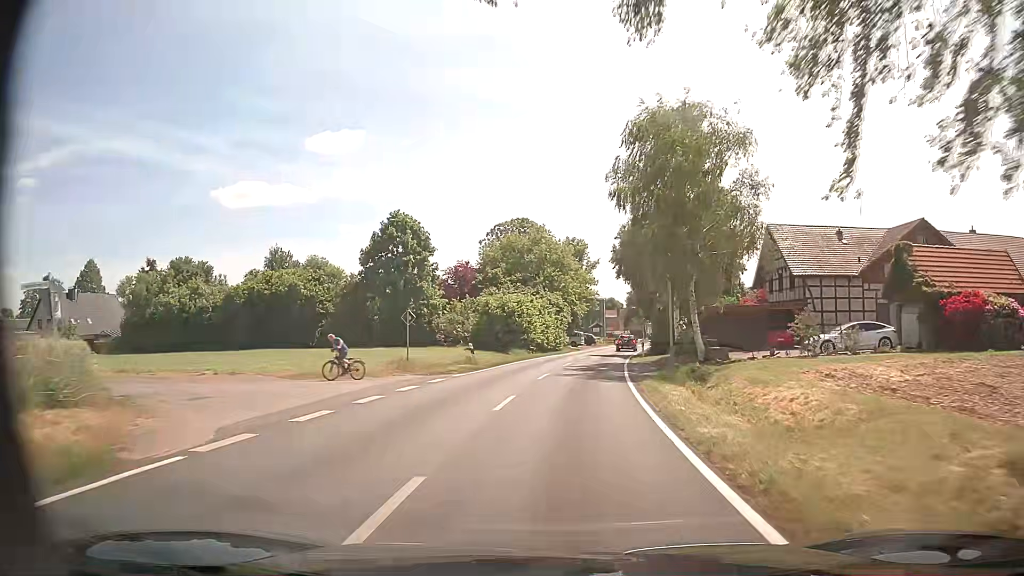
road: tertiary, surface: asphalt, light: Day
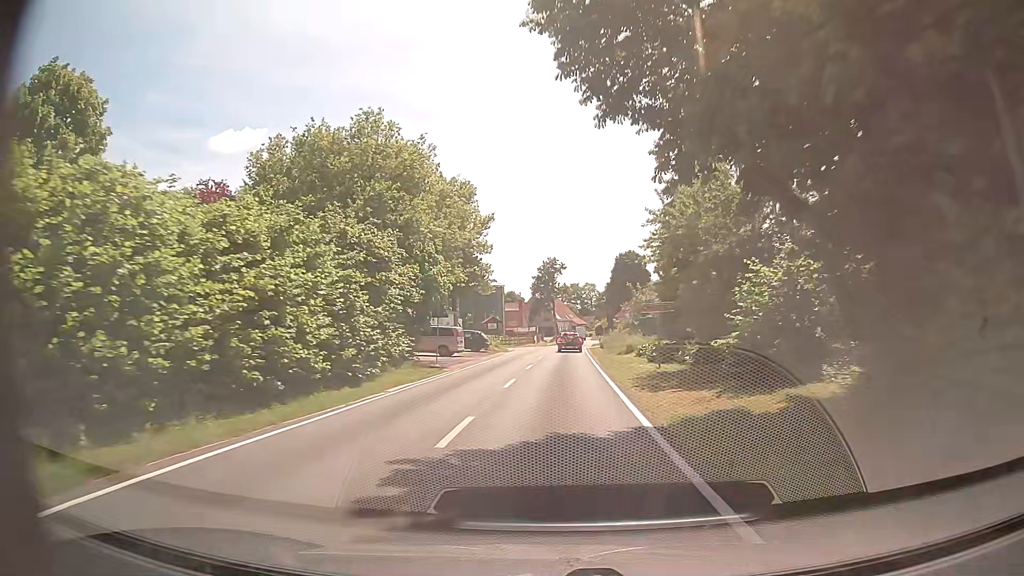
(+3.0, +39.8) m; +9°
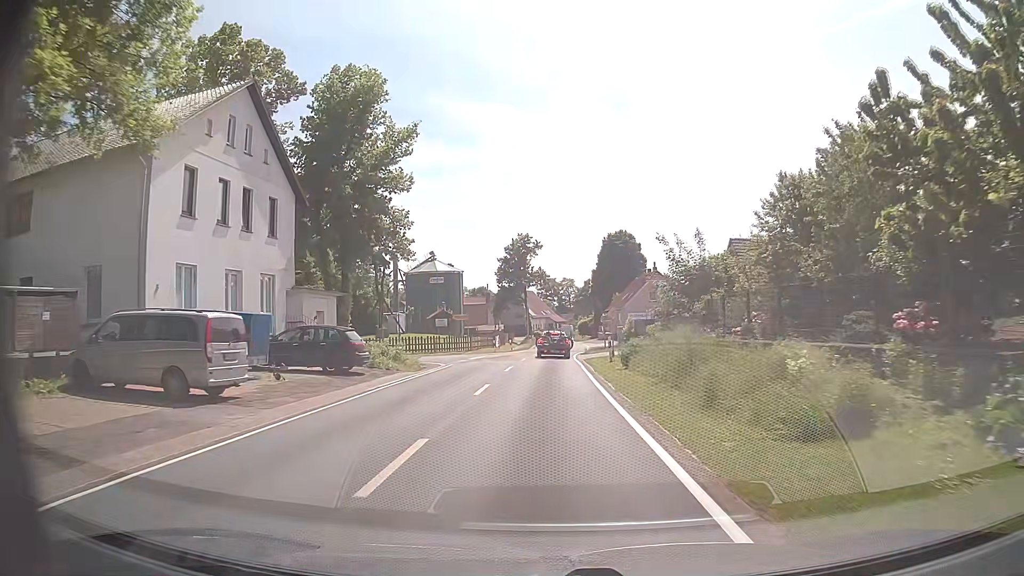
(+0.5, +29.3) m; +2°
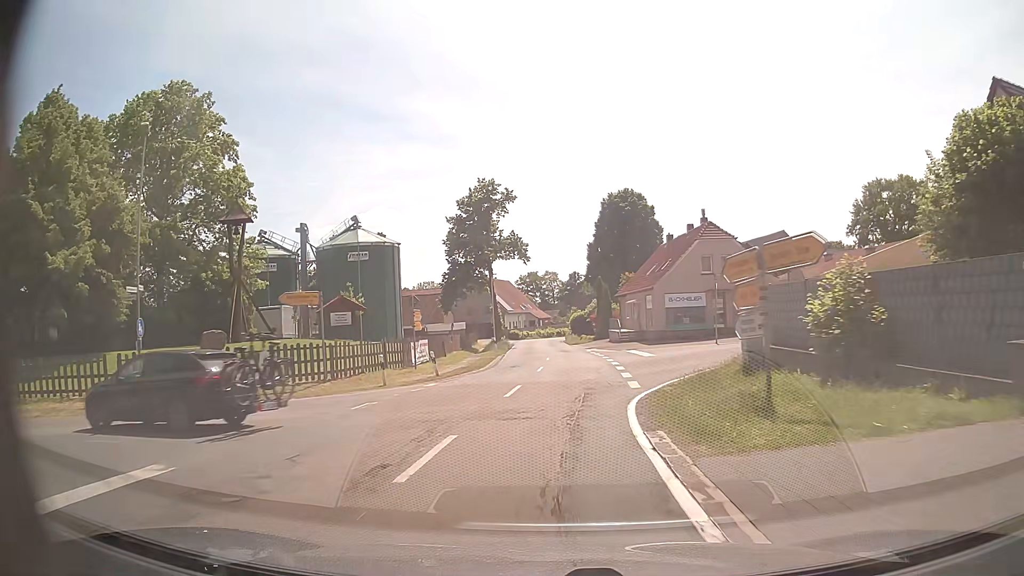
(+0.4, +35.3) m; +2°
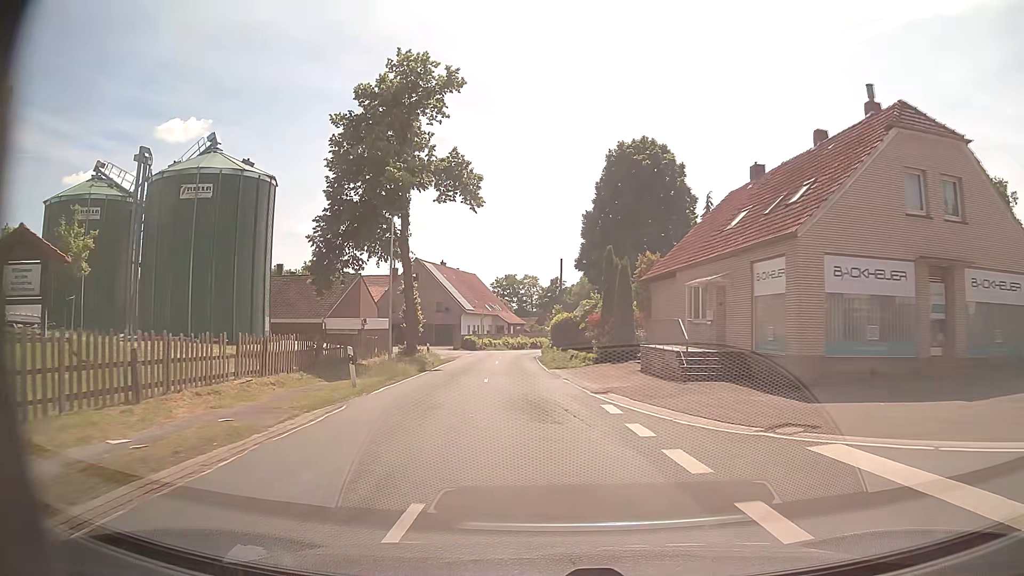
(+0.4, +30.6) m; +1°
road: secondary
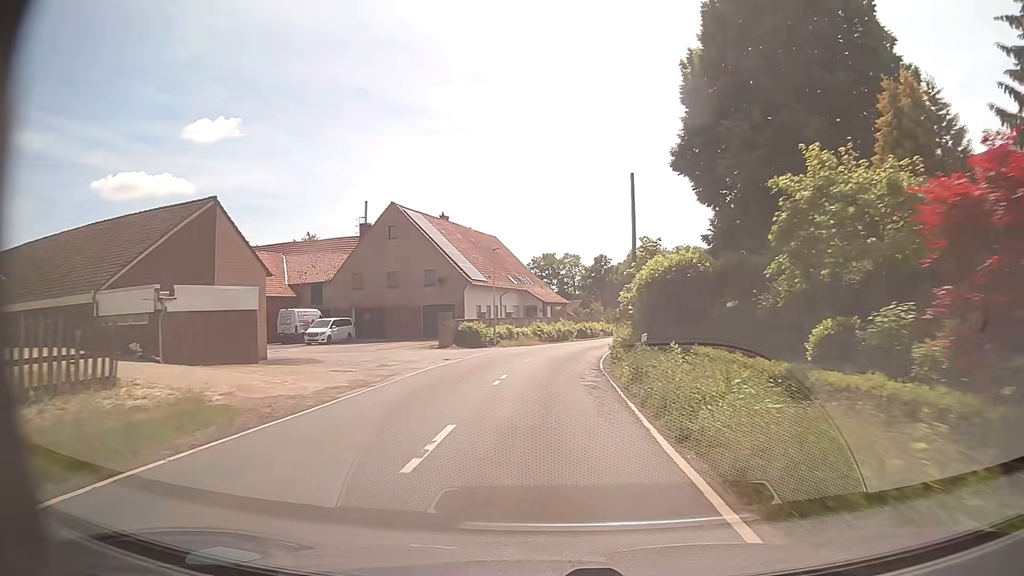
(-1.0, +32.6) m; -4°
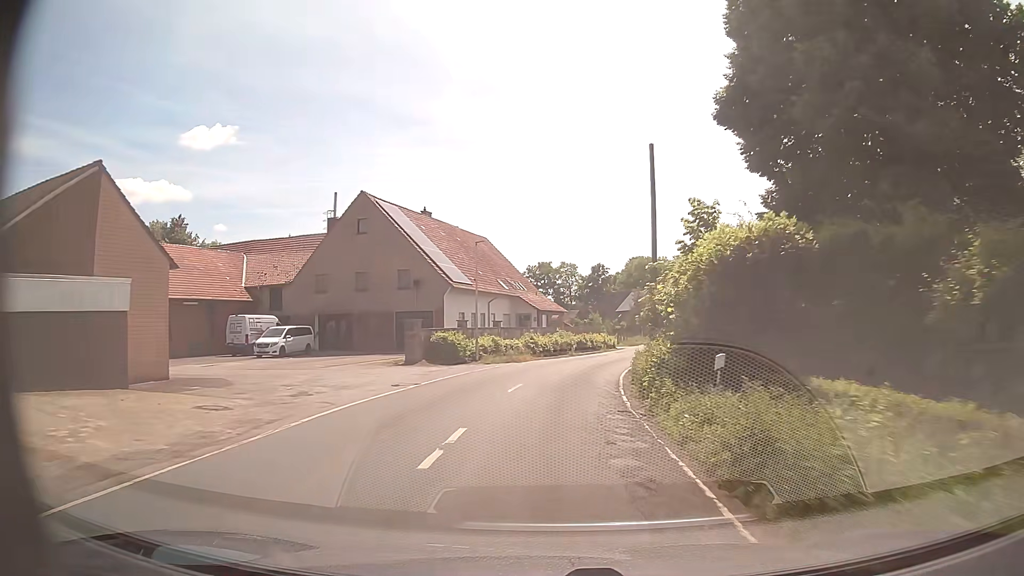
(0.0, +8.3) m; +1°
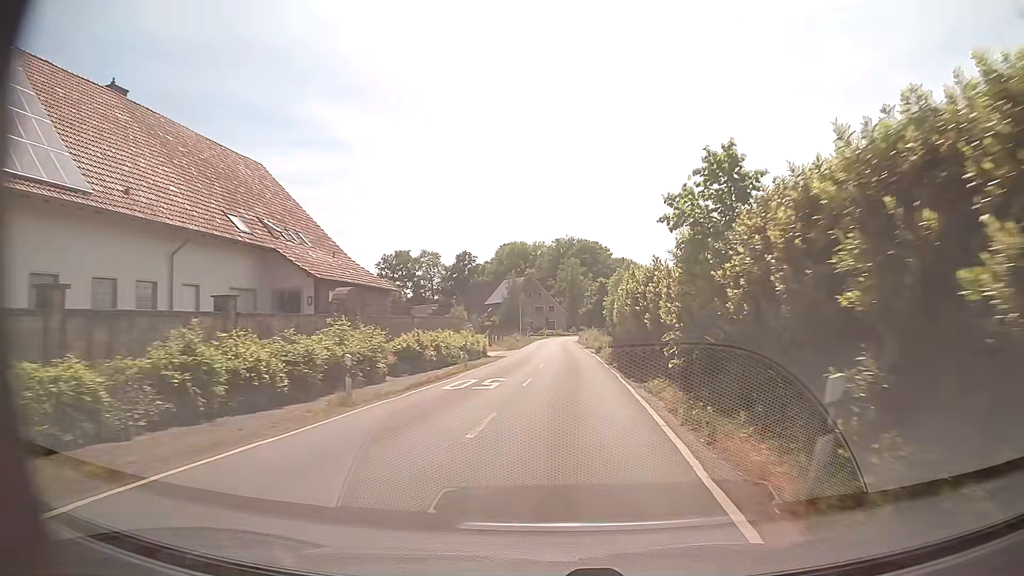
(+2.6, +33.2) m; +11°
(0, +10) (+1, +20) (+1, +30) (+1, +40) (+2, +50) (+2, +60) (+2, +70) (+2, +80) (+2, +90) (+3, +100) m
